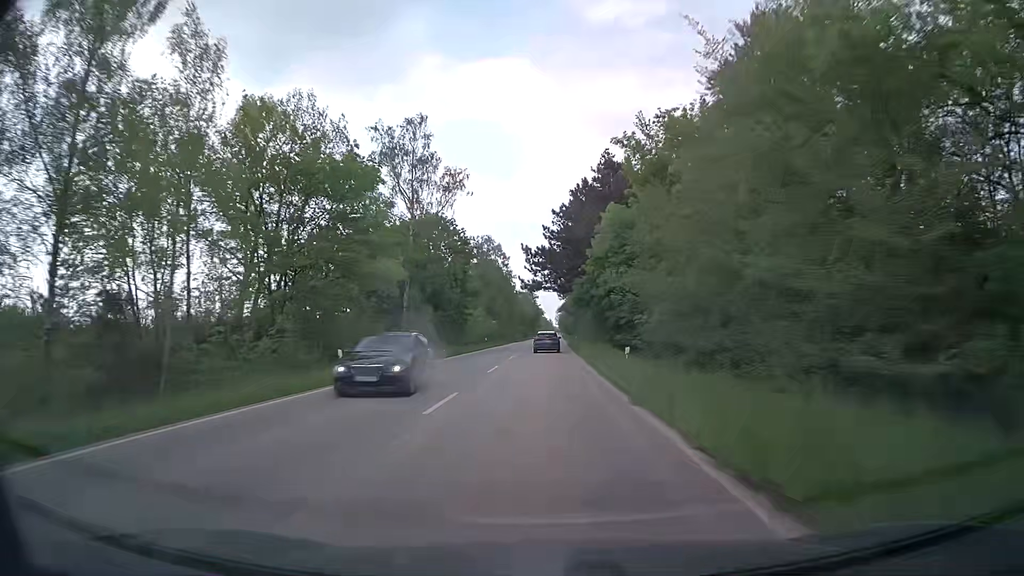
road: secondary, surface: asphalt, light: Day
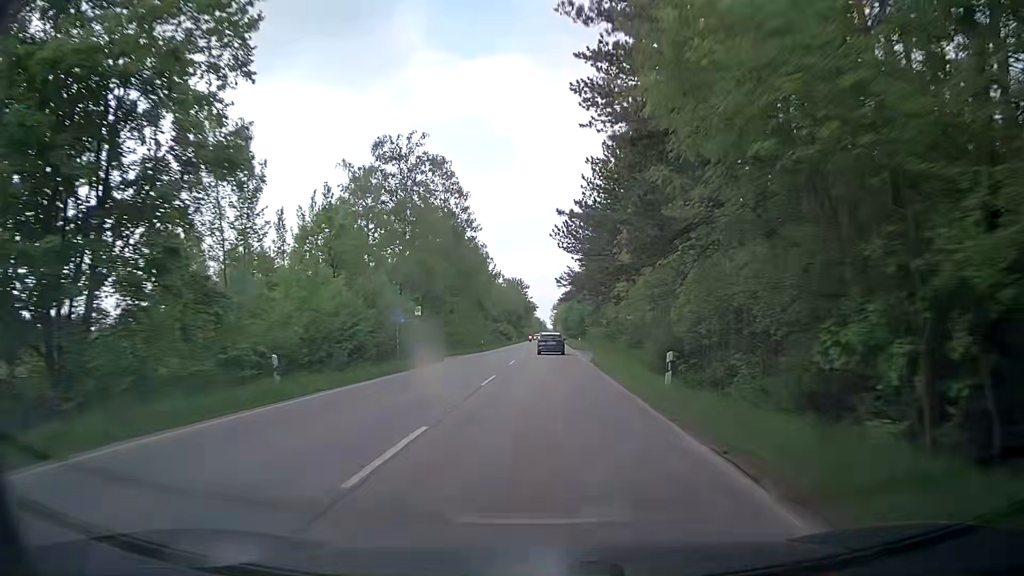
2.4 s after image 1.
(0.0, +53.3) m; 0°
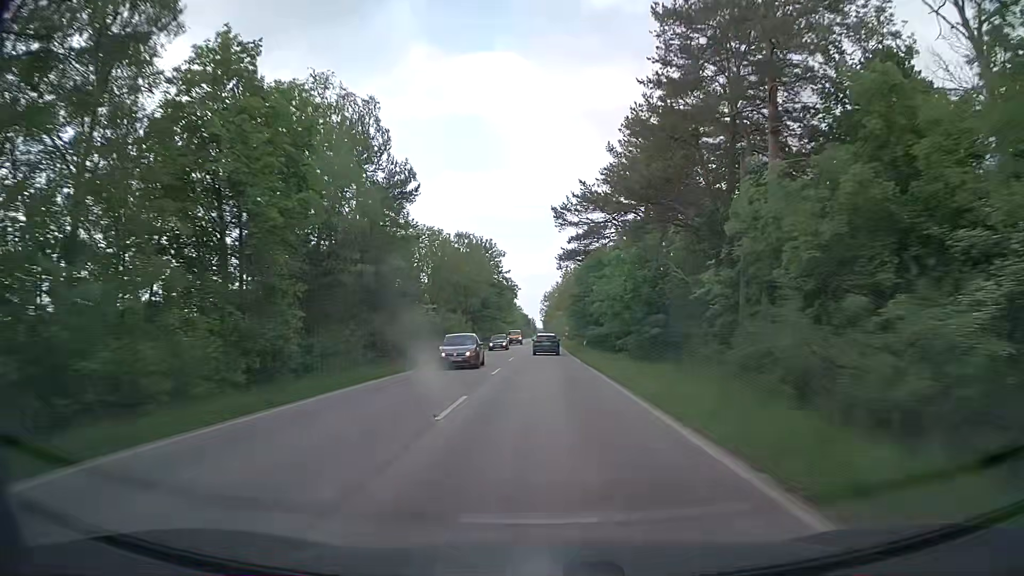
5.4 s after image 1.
(+0.7, +67.2) m; +1°
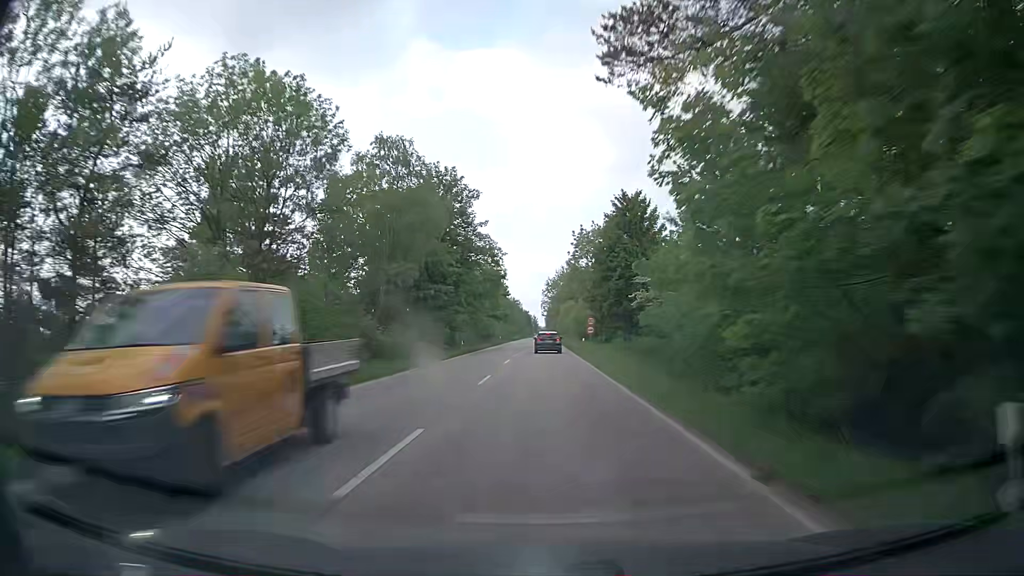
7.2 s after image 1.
(-0.3, +41.2) m; 0°
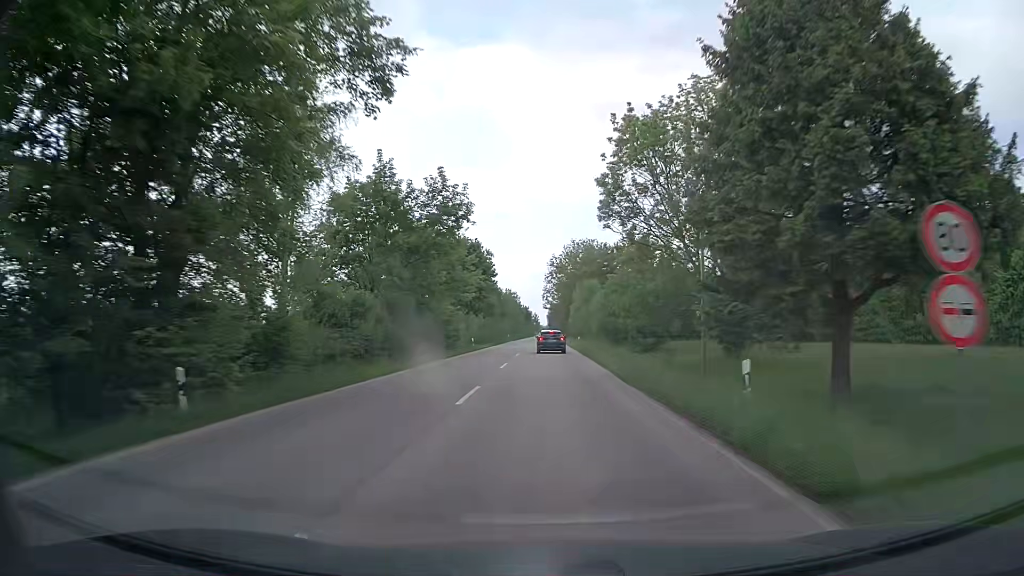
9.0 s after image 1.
(-0.6, +40.9) m; -1°
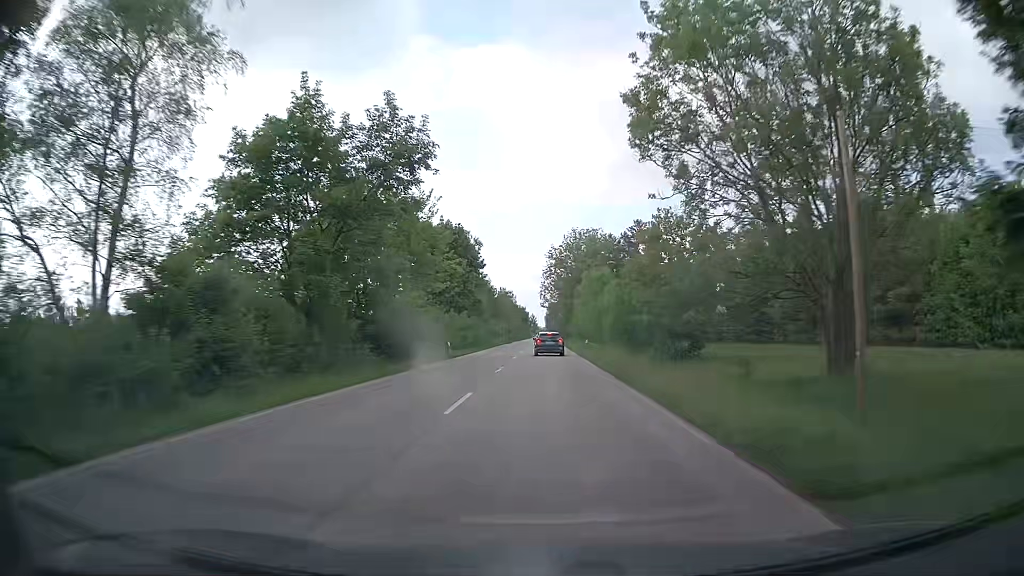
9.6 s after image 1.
(0.0, +13.2) m; 0°
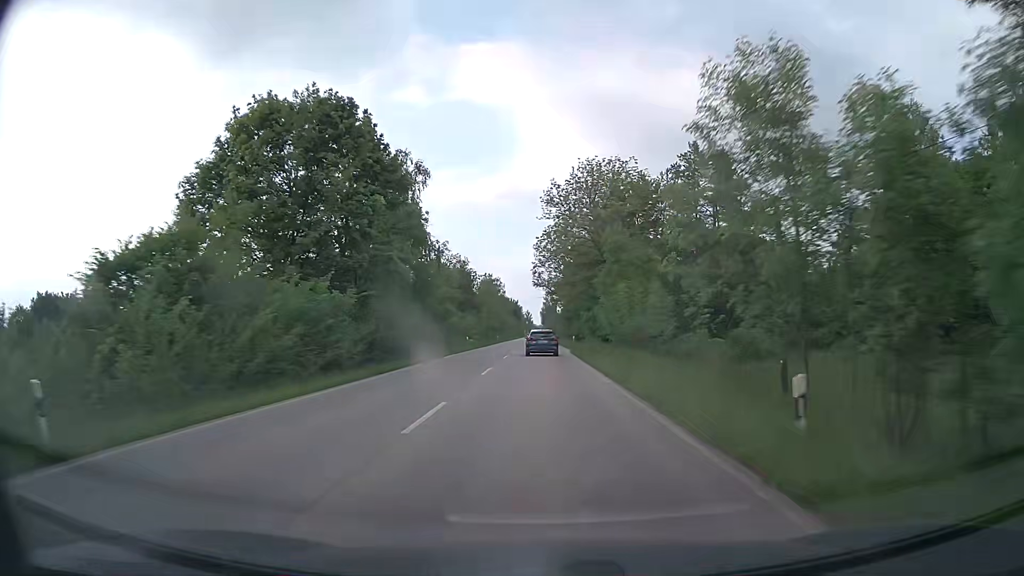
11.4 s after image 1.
(+0.1, +37.8) m; +1°
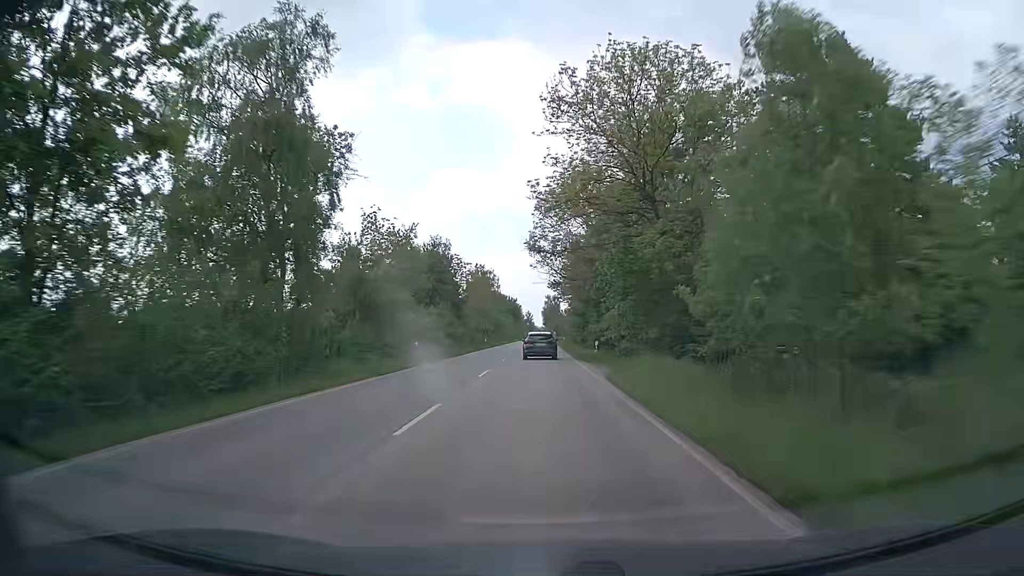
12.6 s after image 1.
(-0.1, +24.0) m; 0°
(0, +10) (0, +20) (0, +30) (0, +40) (0, +50) (0, +60) (0, +70) (-1, +80) (-1, +90) (-1, +100) m
